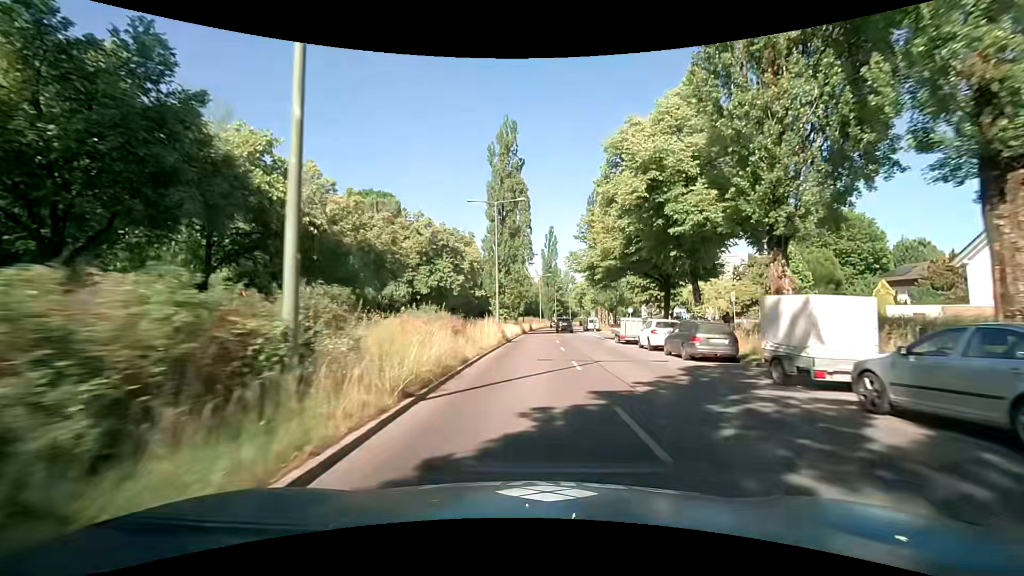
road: secondary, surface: asphalt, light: Day
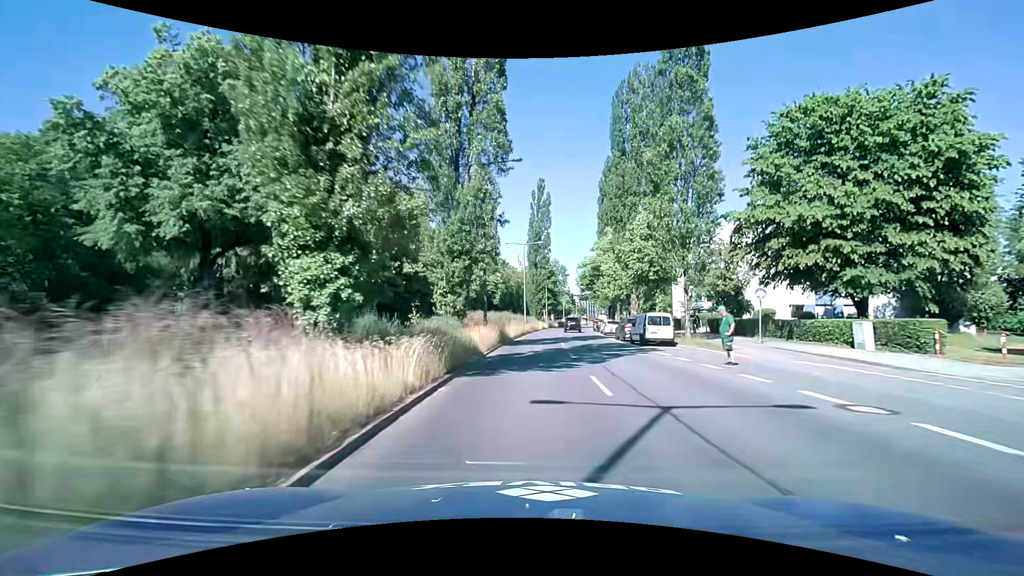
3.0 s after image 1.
(-0.1, +41.1) m; +1°
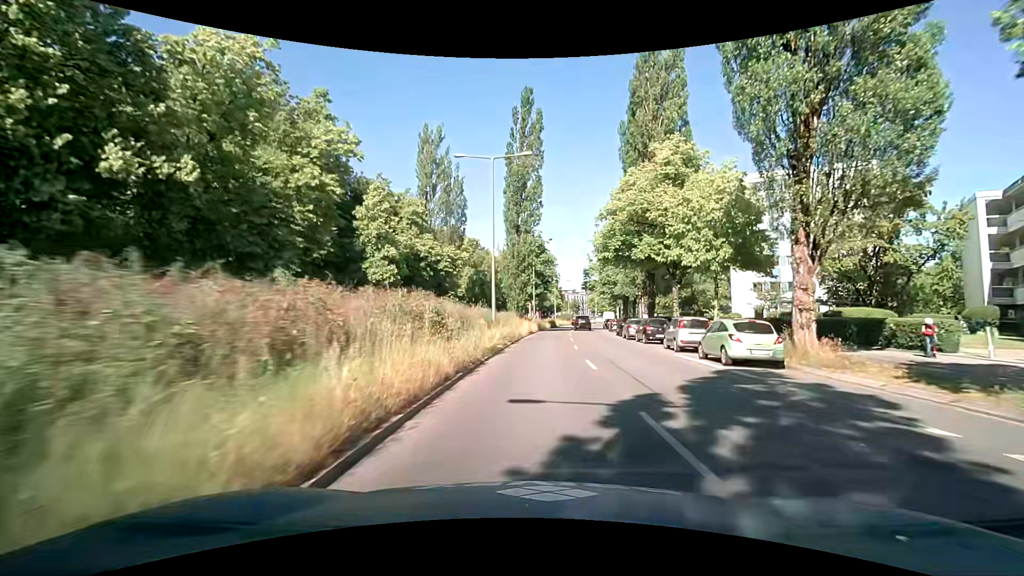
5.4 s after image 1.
(+0.5, +31.7) m; +2°
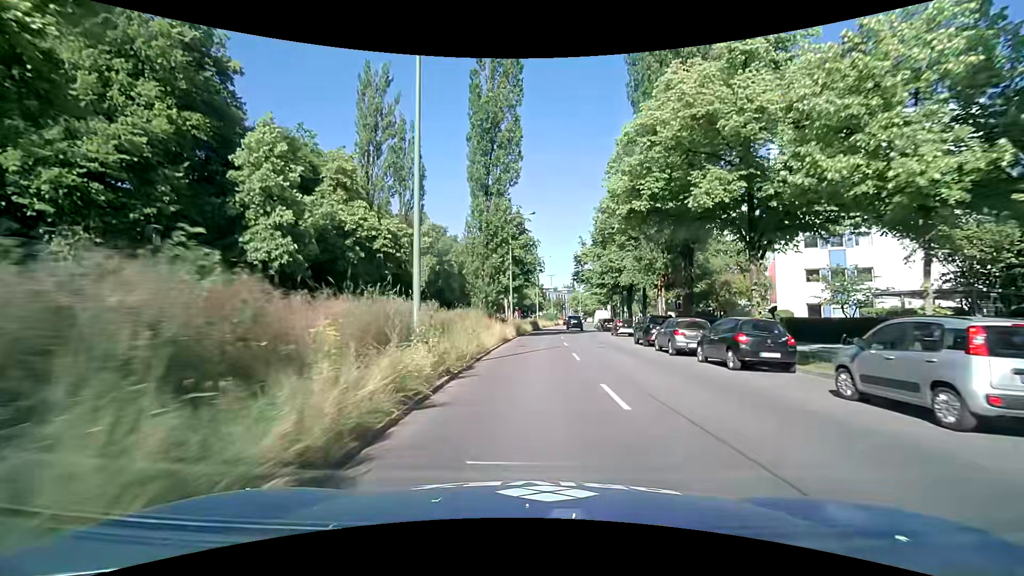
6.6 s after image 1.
(+0.2, +14.9) m; +2°
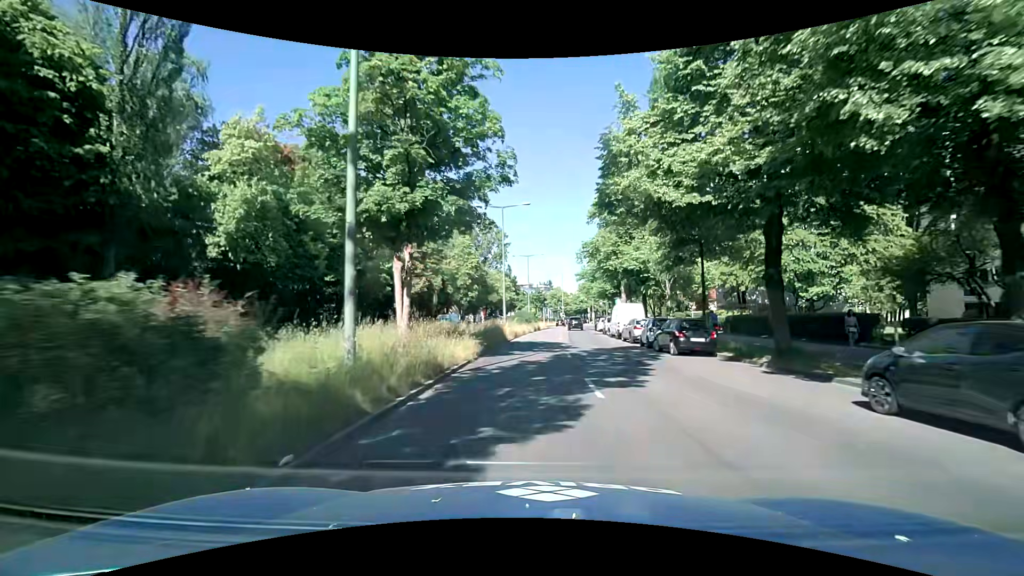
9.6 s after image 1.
(+1.0, +35.0) m; +3°
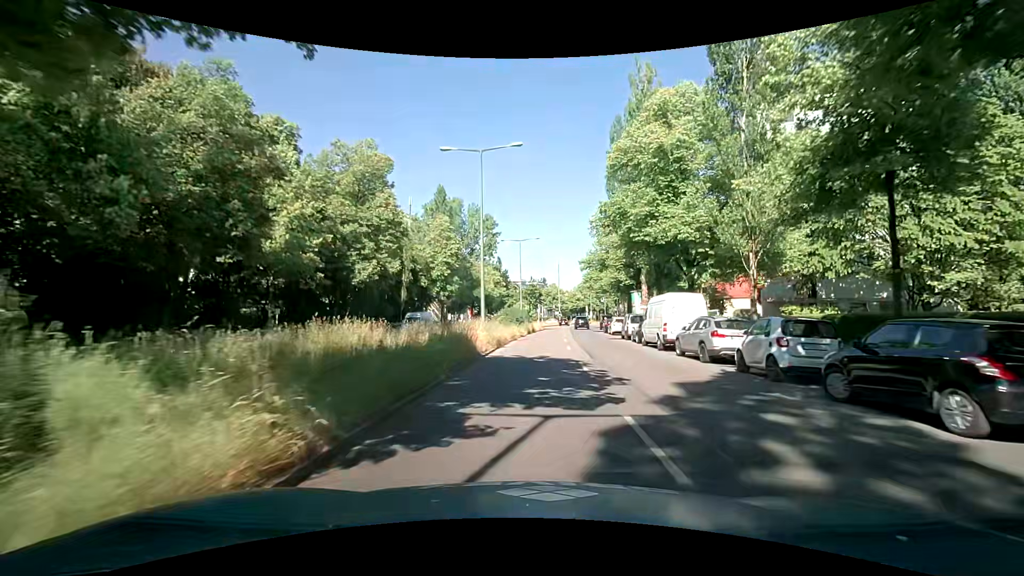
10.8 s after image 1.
(0.0, +13.5) m; +1°
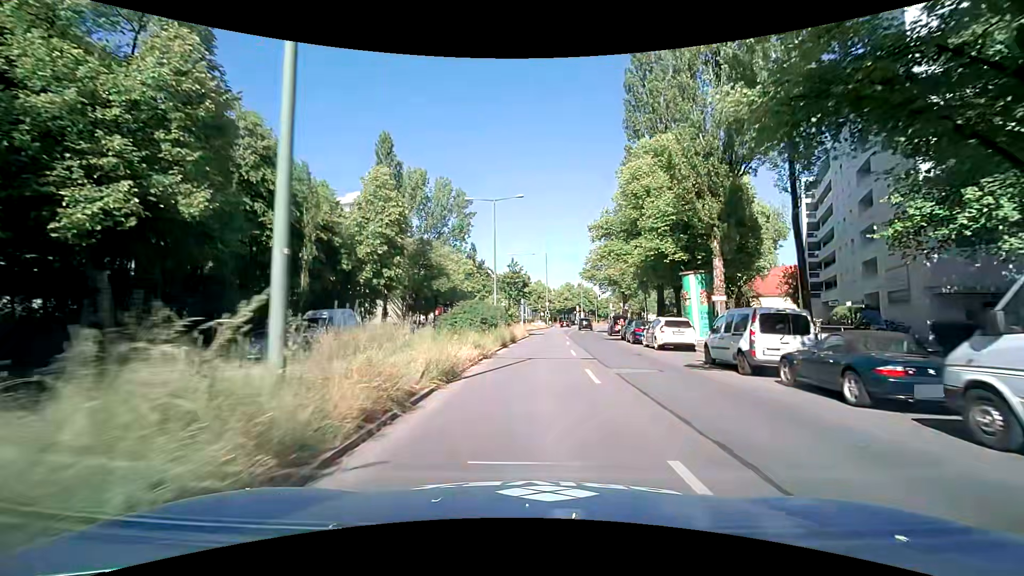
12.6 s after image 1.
(+0.3, +20.3) m; +3°
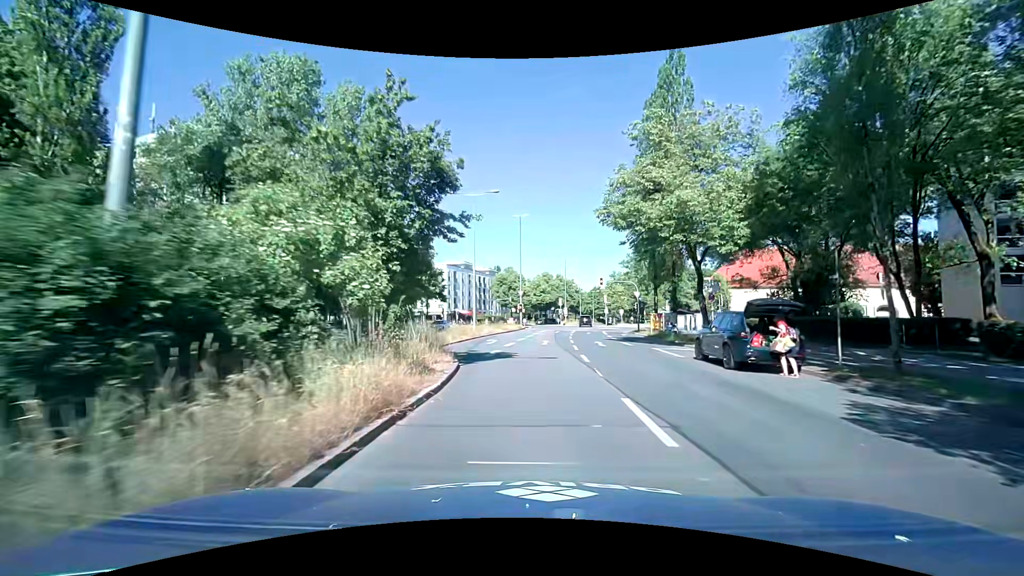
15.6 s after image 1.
(+0.4, +32.4) m; +3°
(0, +10) (-1, +20) (-2, +30) (-1, +40) (0, +50) (+1, +60) (+2, +70) (+2, +80) (-2, +89) (-10, +95) m
